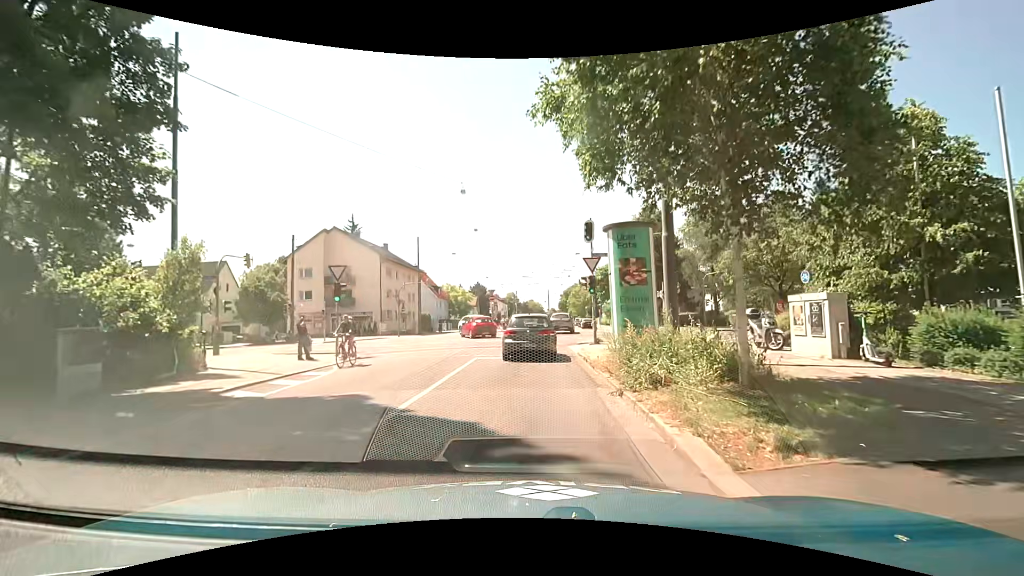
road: tertiary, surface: asphalt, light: Day
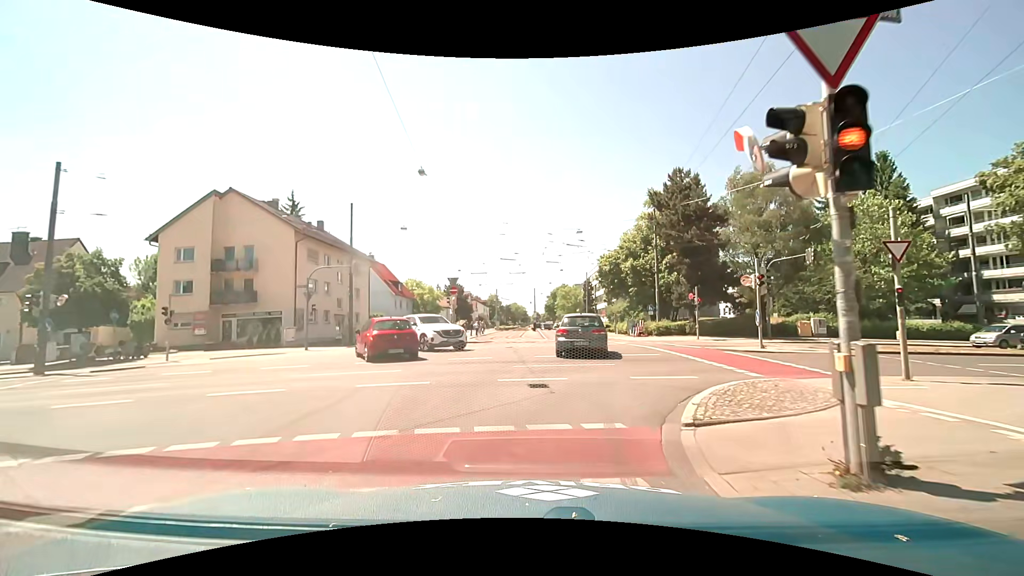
(+0.1, +18.7) m; +1°
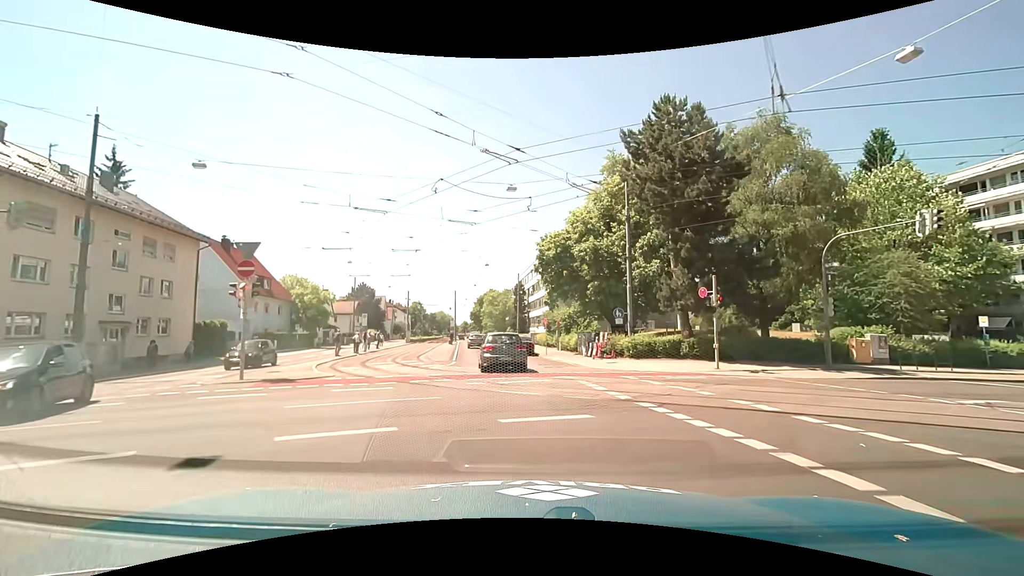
(+1.8, +18.0) m; +9°
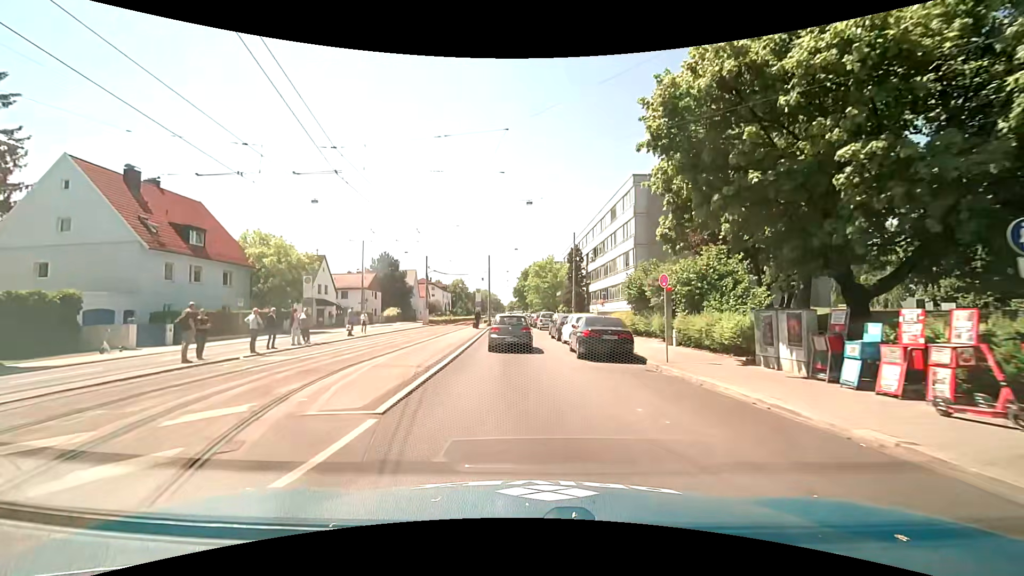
(-1.3, +21.5) m; -6°
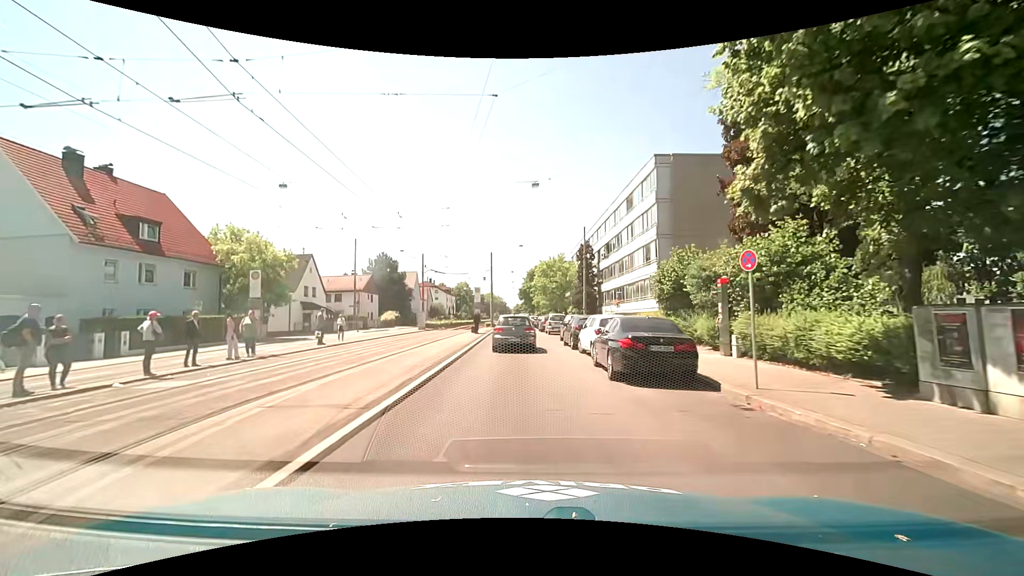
(0.0, +5.6) m; -1°
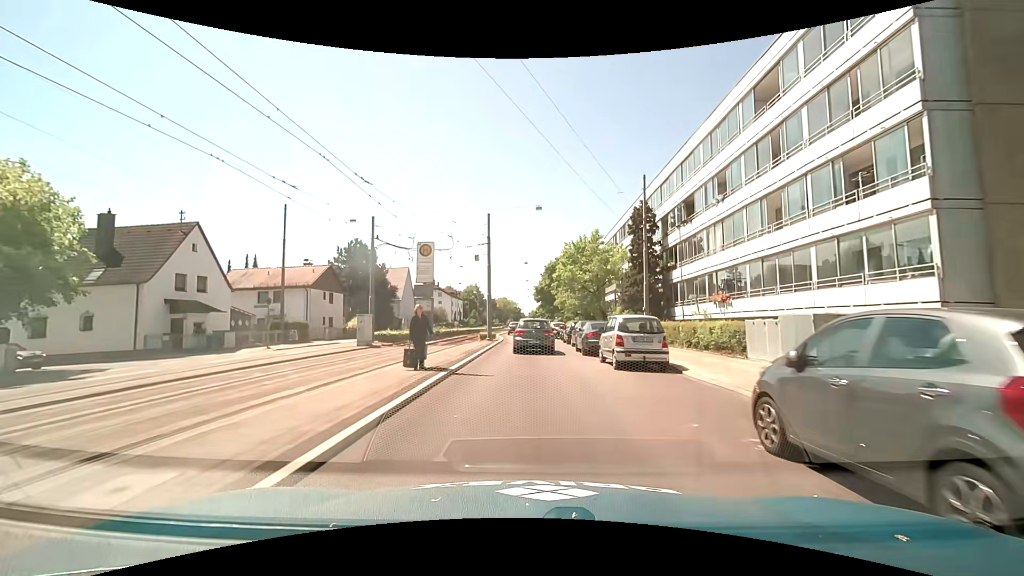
(-0.5, +23.2) m; -2°
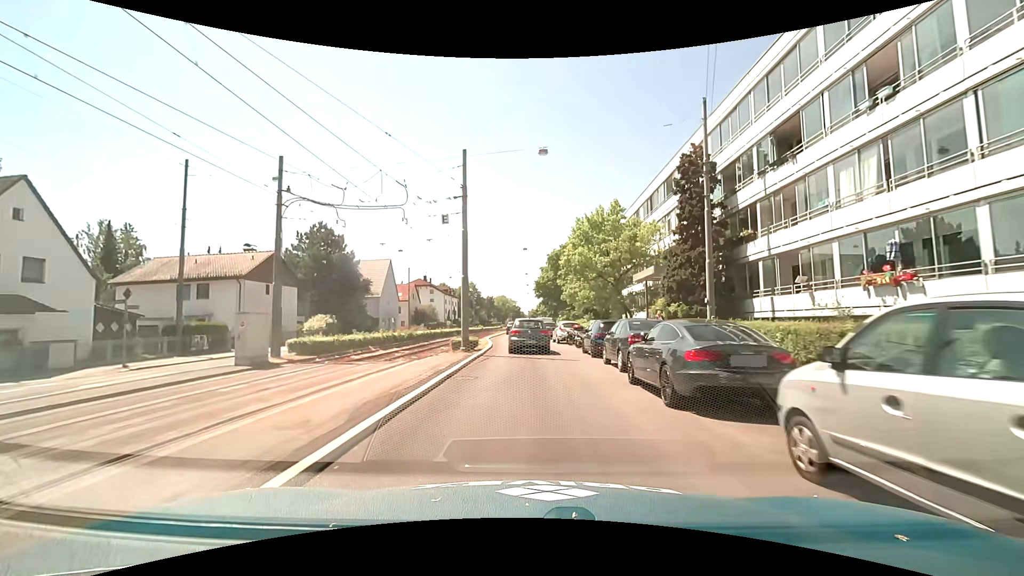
(+0.1, +12.3) m; +1°
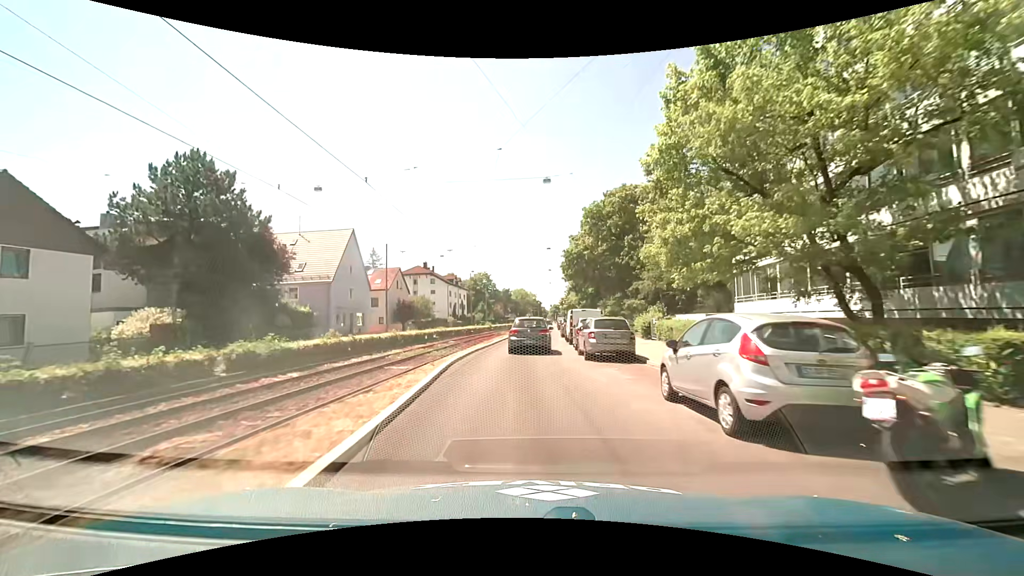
(-0.3, +25.9) m; -3°
(0, +10) (0, +20) (0, +30) (0, +40) (+1, +50) (+1, +60) (+2, +70) (+2, +80) (+3, +90) (+3, +100) m
